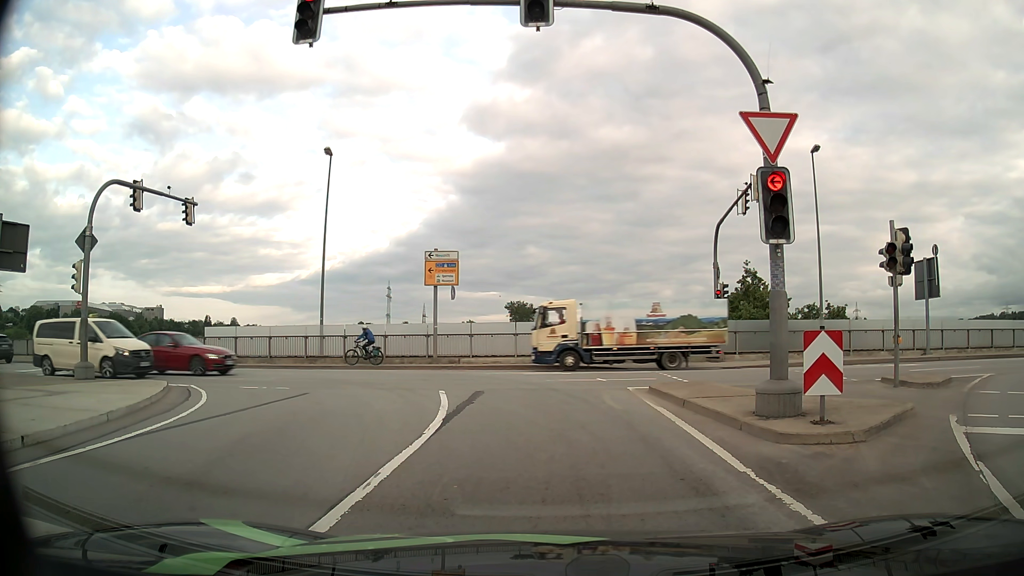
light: Day
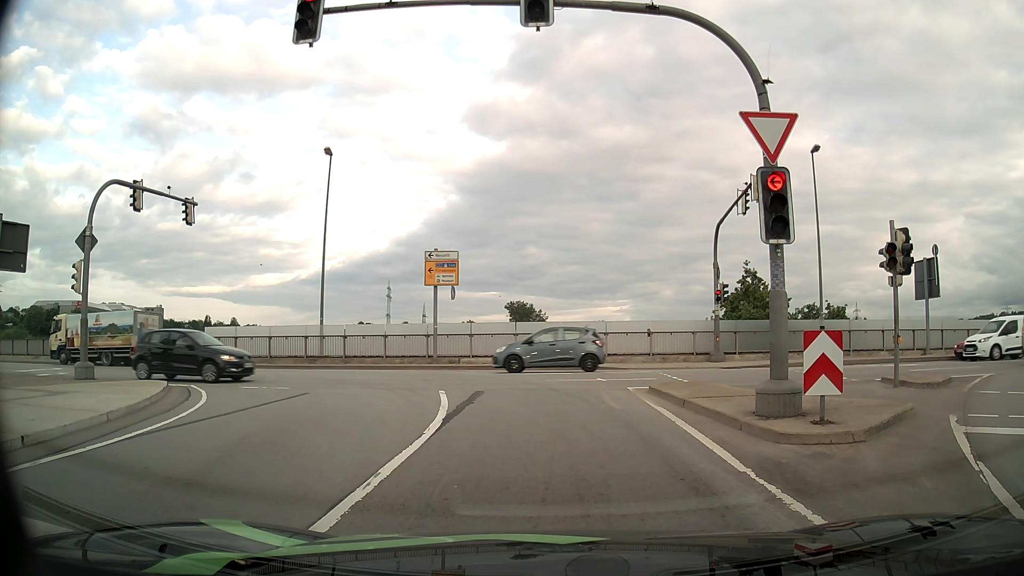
(0.0, 0.0) m; 0°
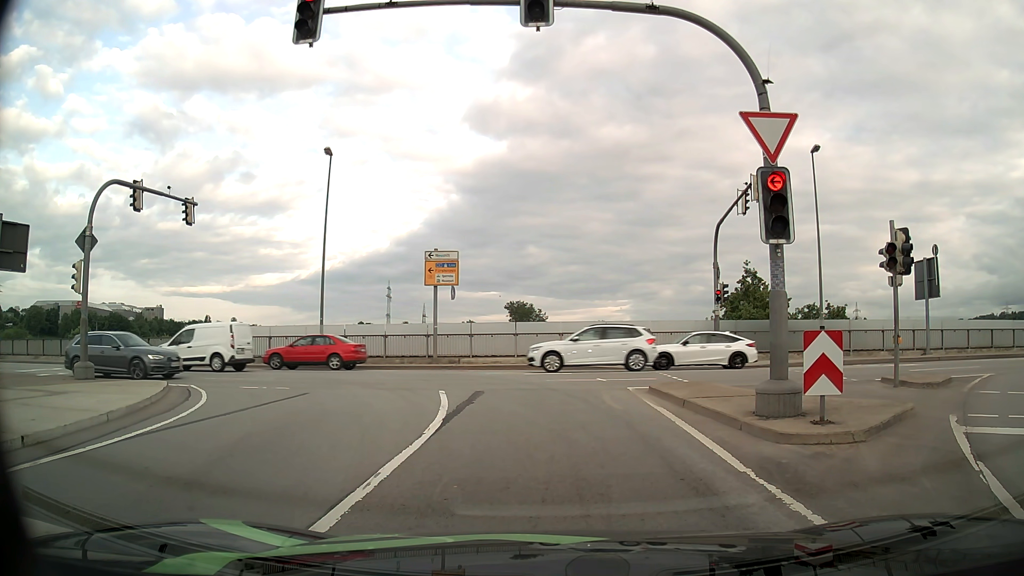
(0.0, 0.0) m; 0°
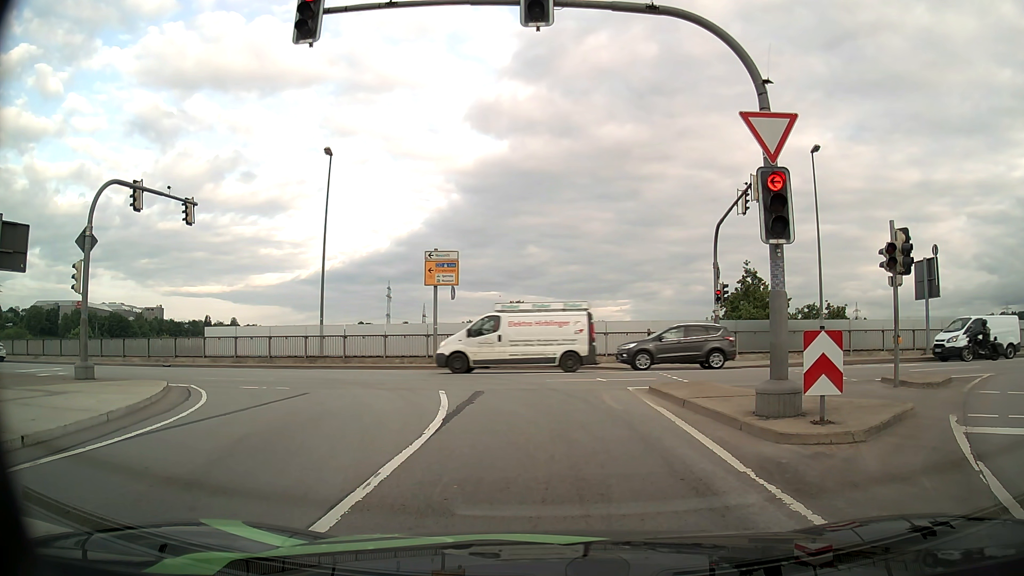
(0.0, 0.0) m; 0°
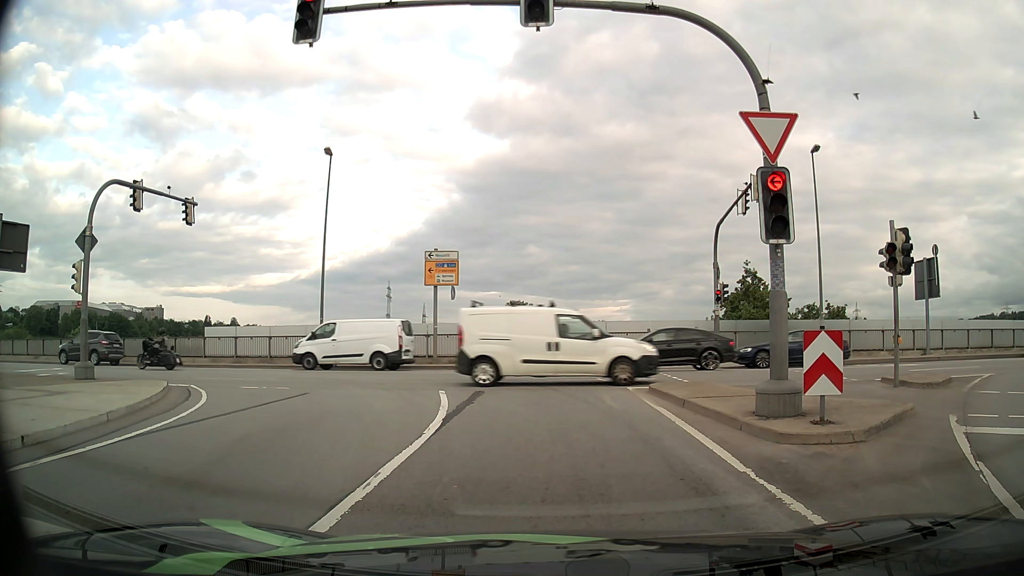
(0.0, 0.0) m; 0°
